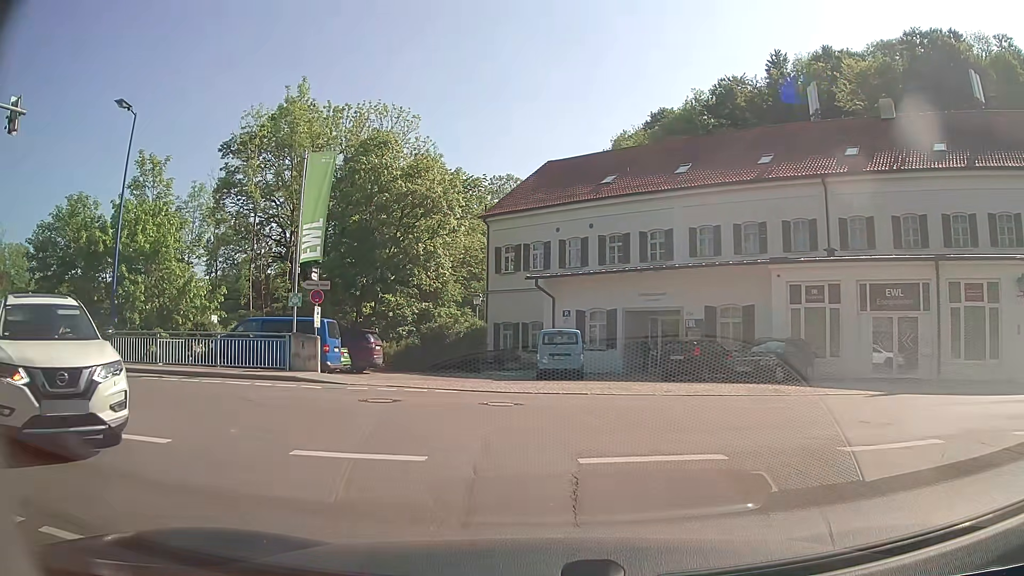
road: residential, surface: asphalt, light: Day
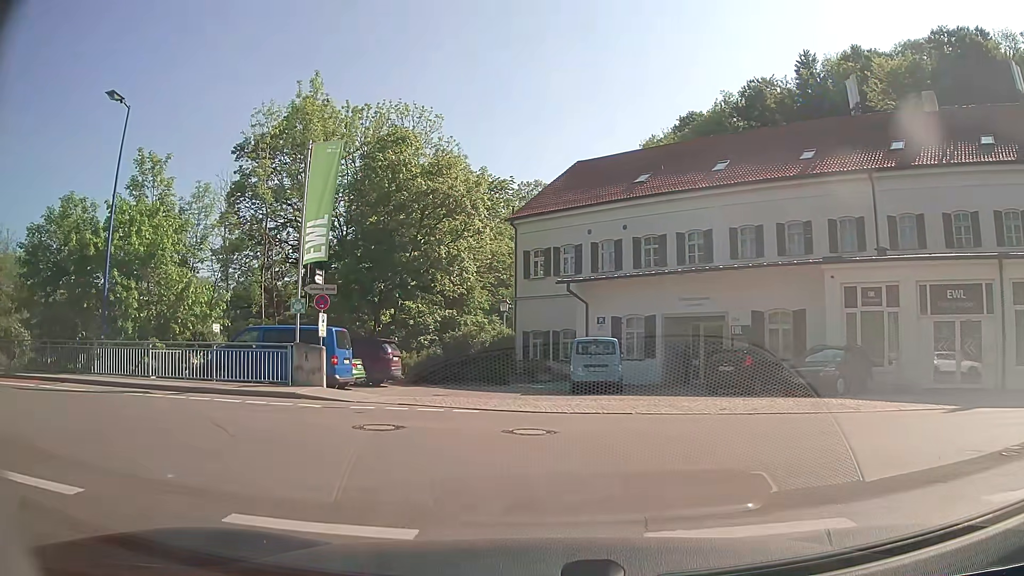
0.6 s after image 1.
(0.0, +2.4) m; -2°
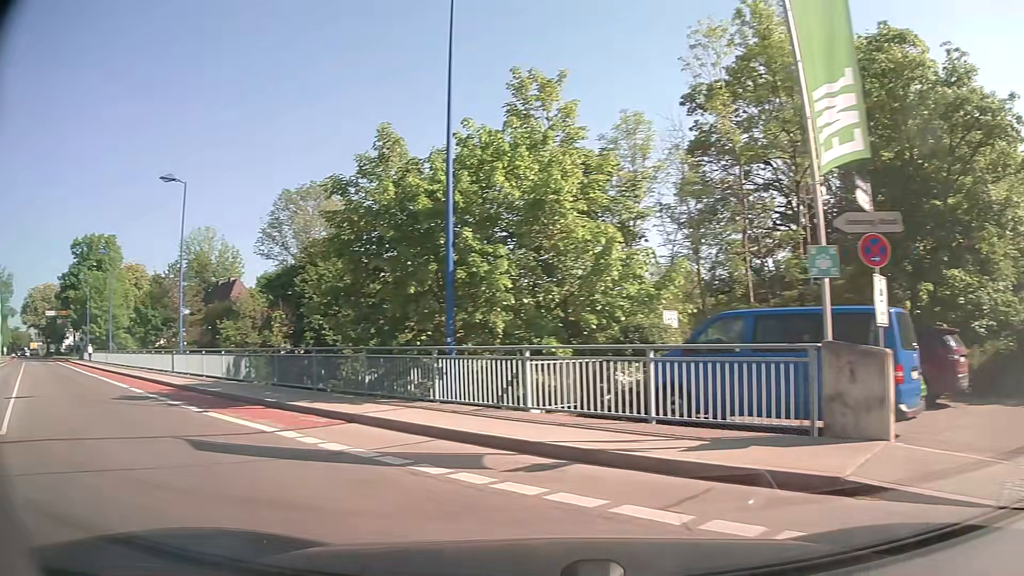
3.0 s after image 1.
(-2.6, +9.9) m; -39°
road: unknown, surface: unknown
